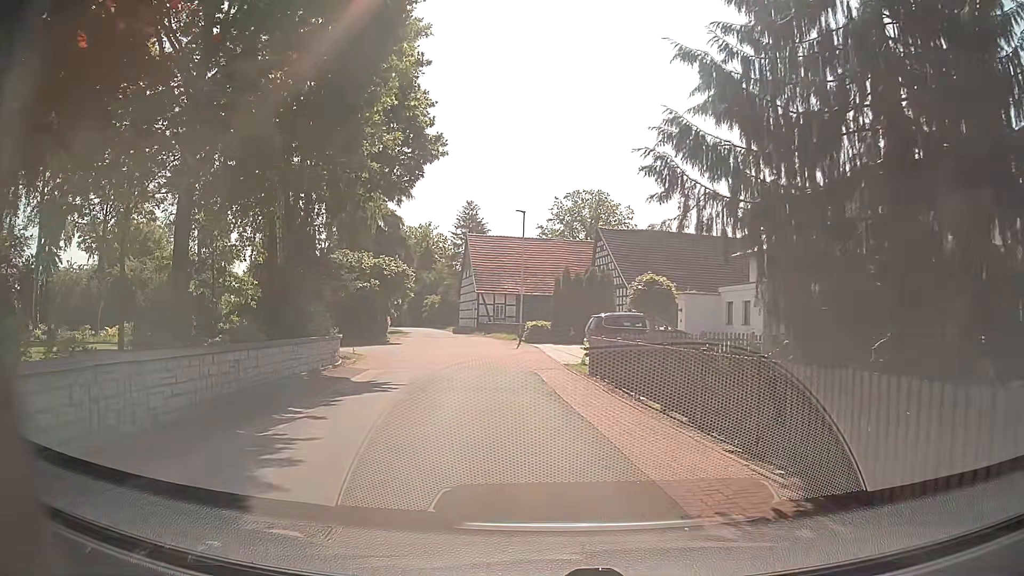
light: Day
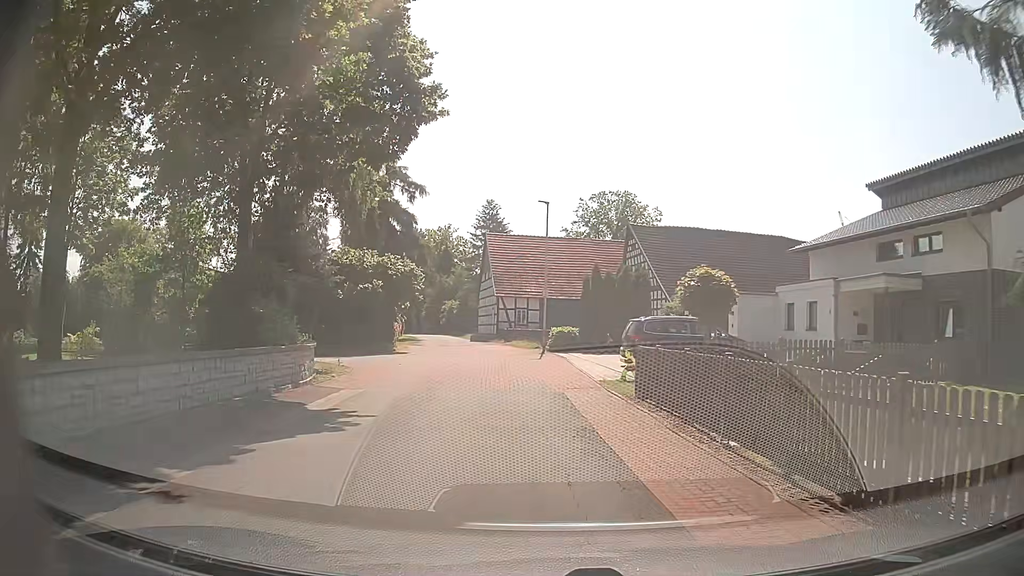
(-0.1, +5.0) m; -3°
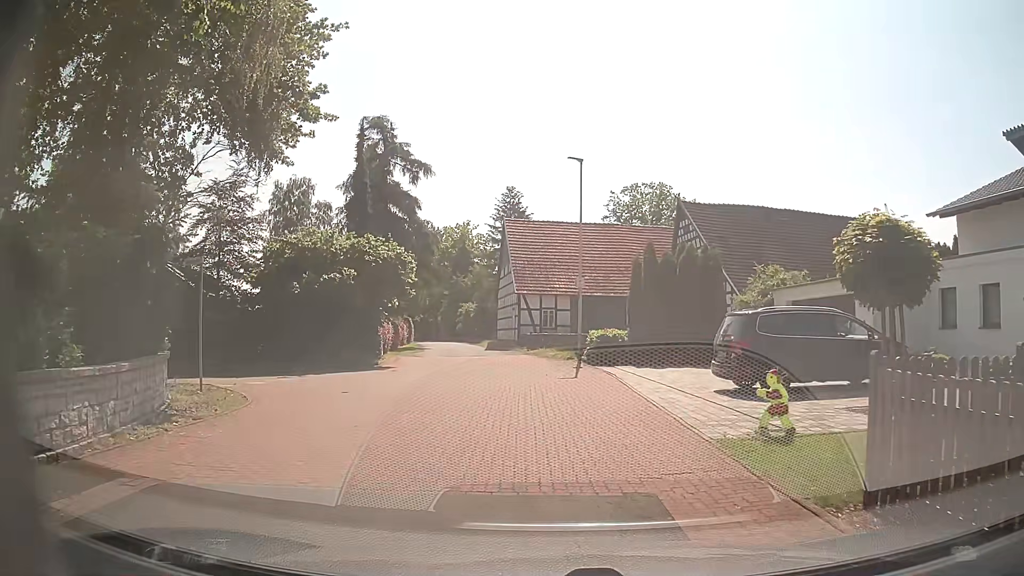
(+0.1, +9.8) m; -1°
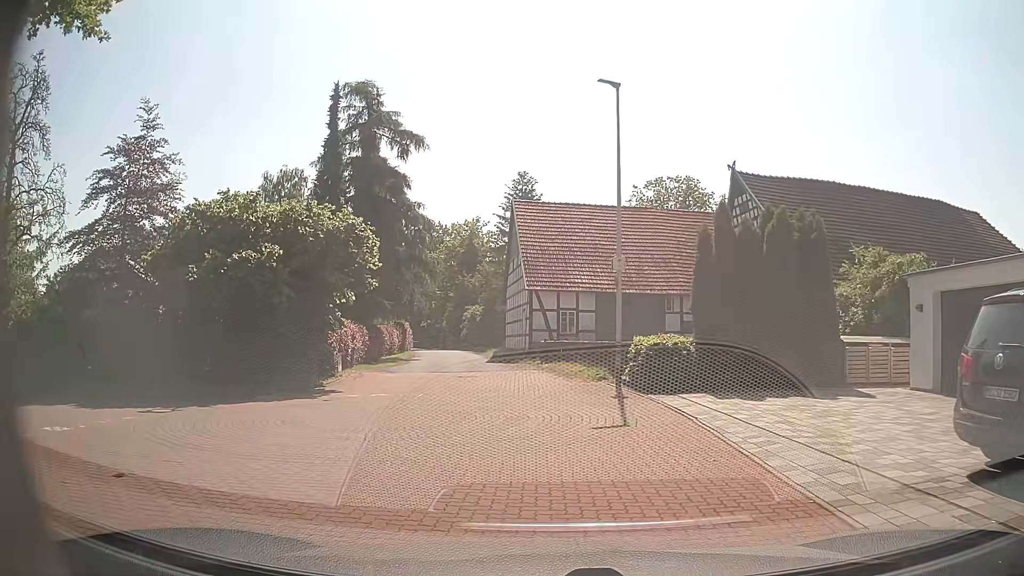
(0.0, +8.8) m; -2°
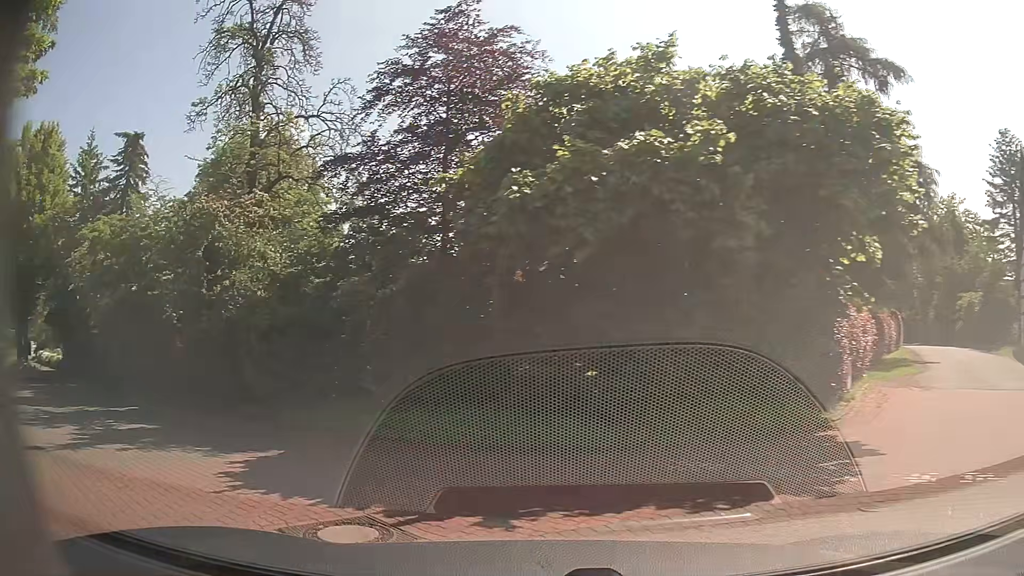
(-2.3, +9.6) m; -38°
